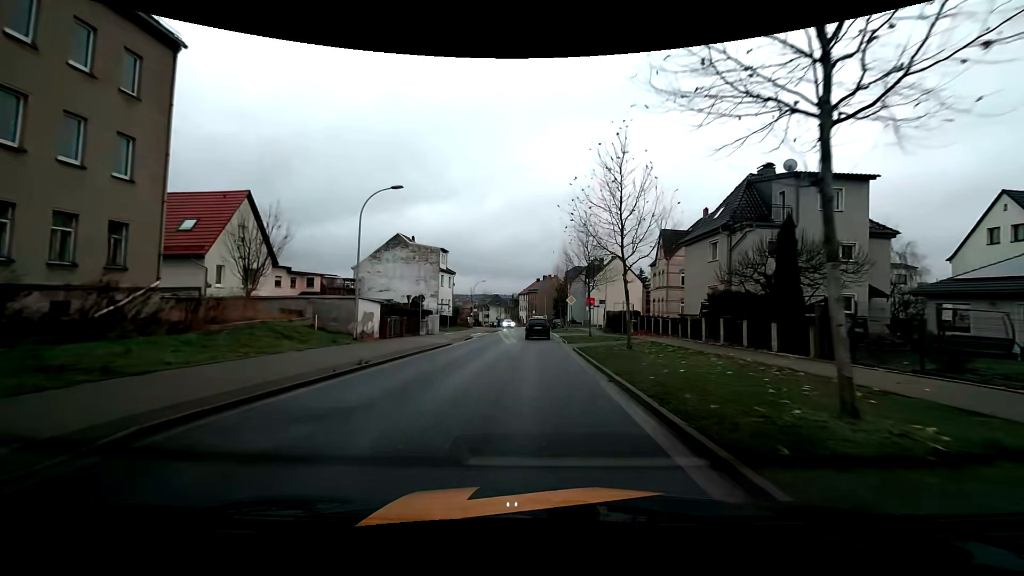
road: tertiary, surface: asphalt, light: Day
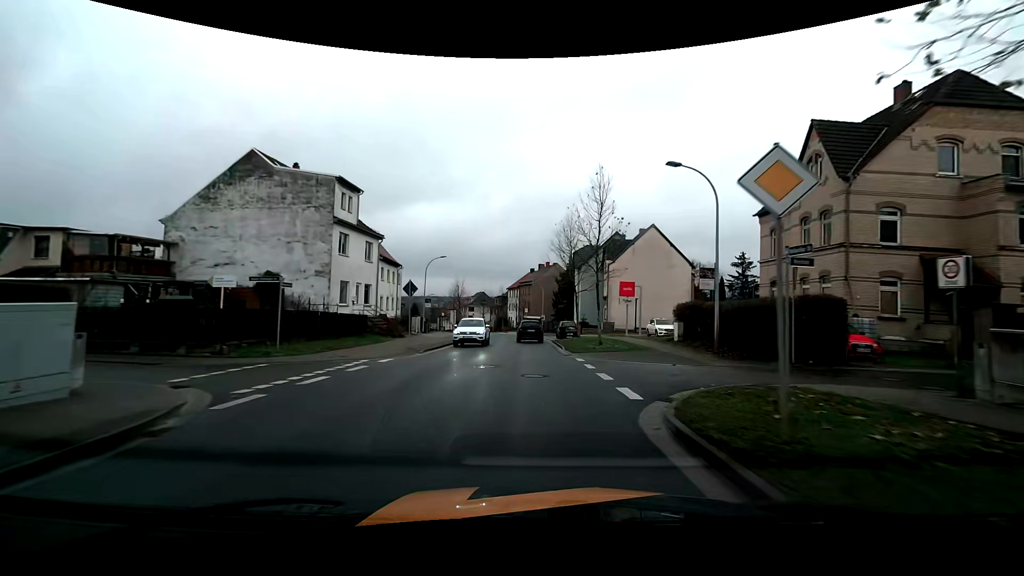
(+0.2, +33.1) m; +1°
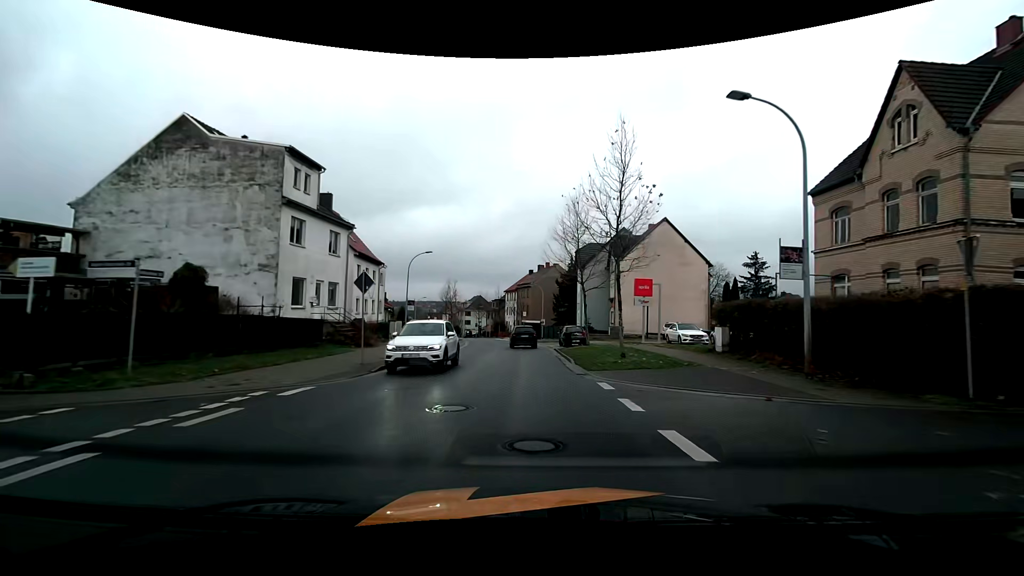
(0.0, +6.5) m; +1°
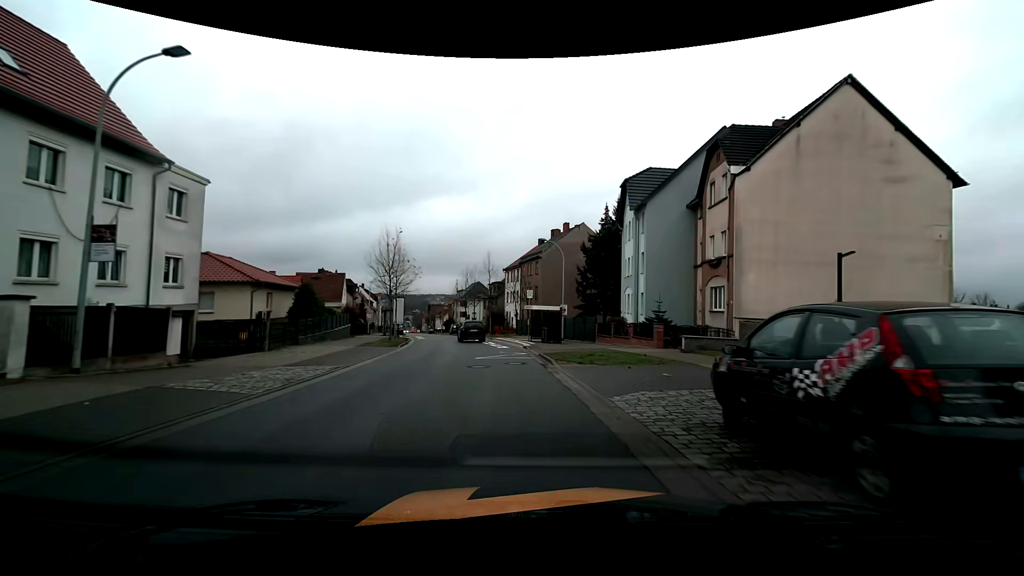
(-0.4, +31.4) m; -2°
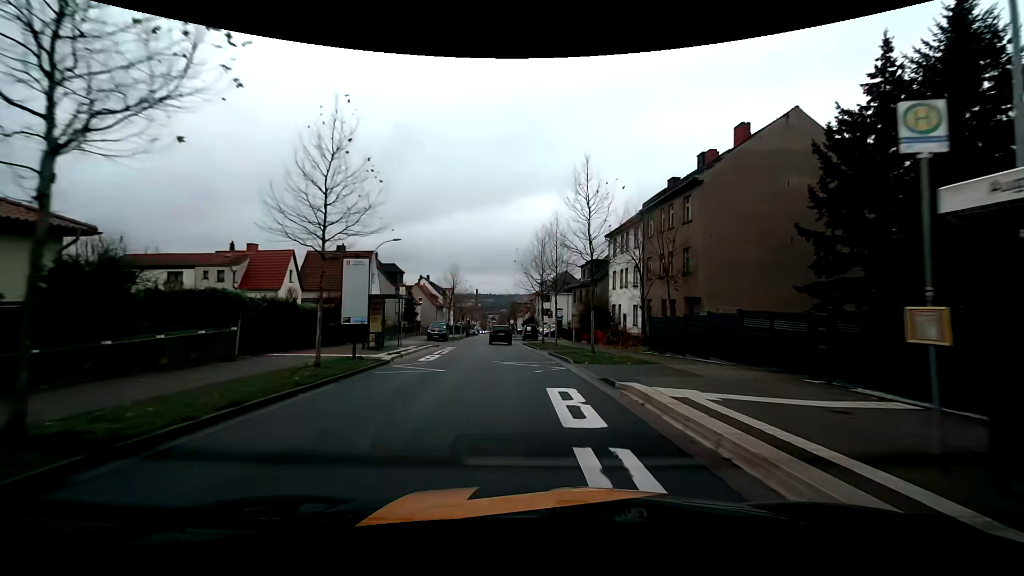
(-2.8, +30.0) m; -10°
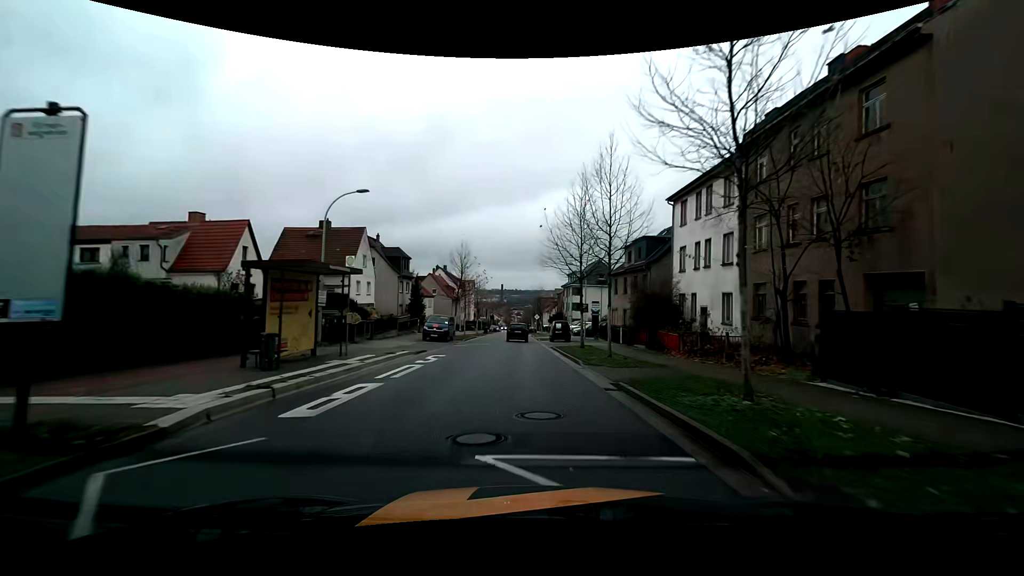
(-0.4, +12.9) m; -3°
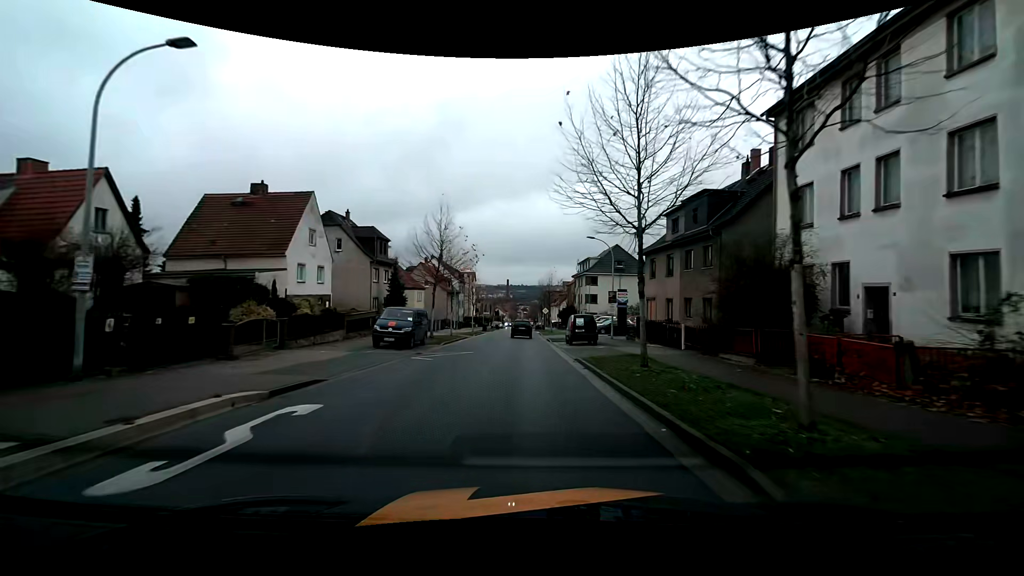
(-0.1, +13.1) m; 0°
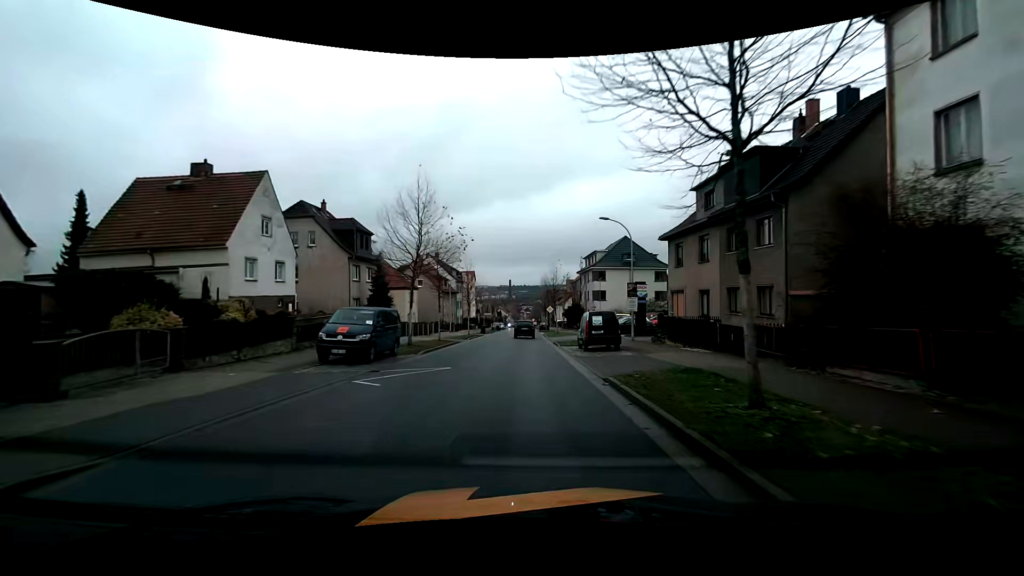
(-0.1, +6.5) m; -1°
